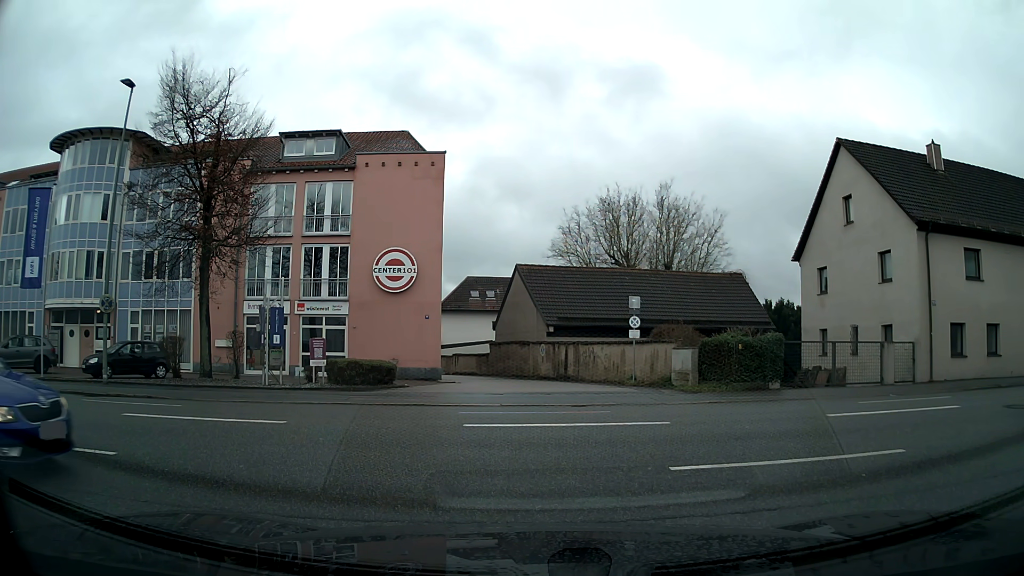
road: service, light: Day
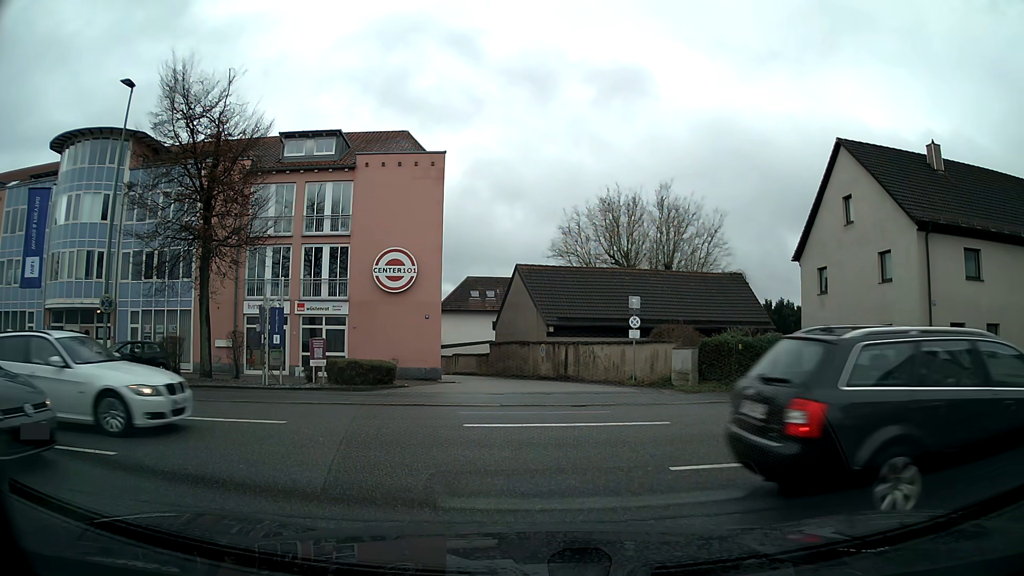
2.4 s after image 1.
(0.0, 0.0) m; 0°
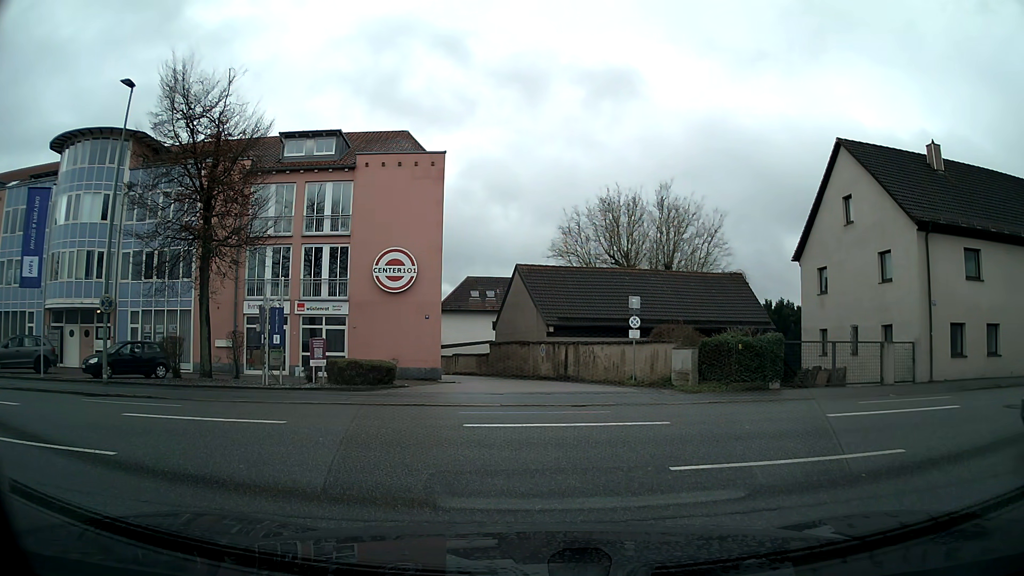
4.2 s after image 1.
(0.0, 0.0) m; 0°
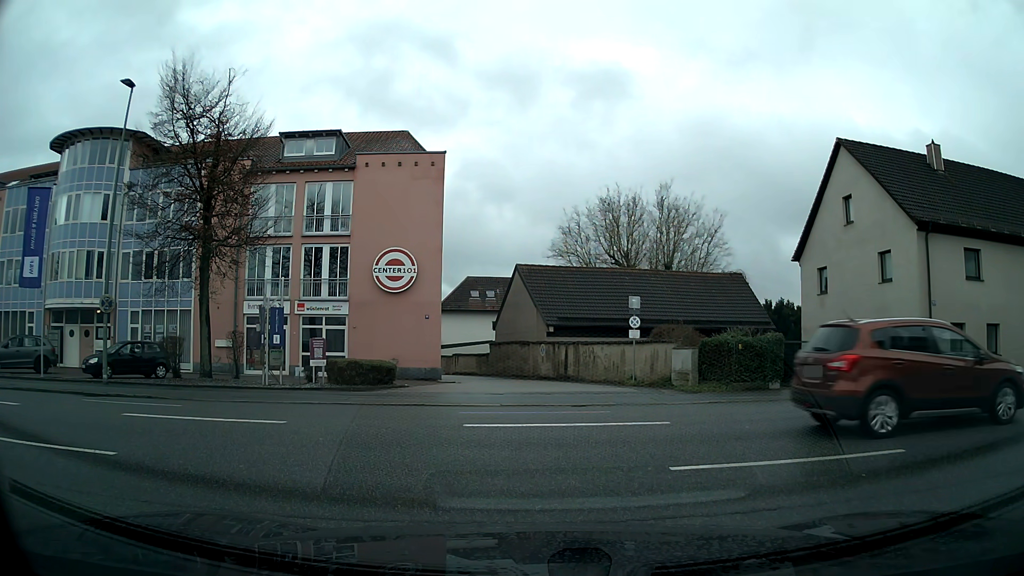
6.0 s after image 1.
(0.0, 0.0) m; 0°
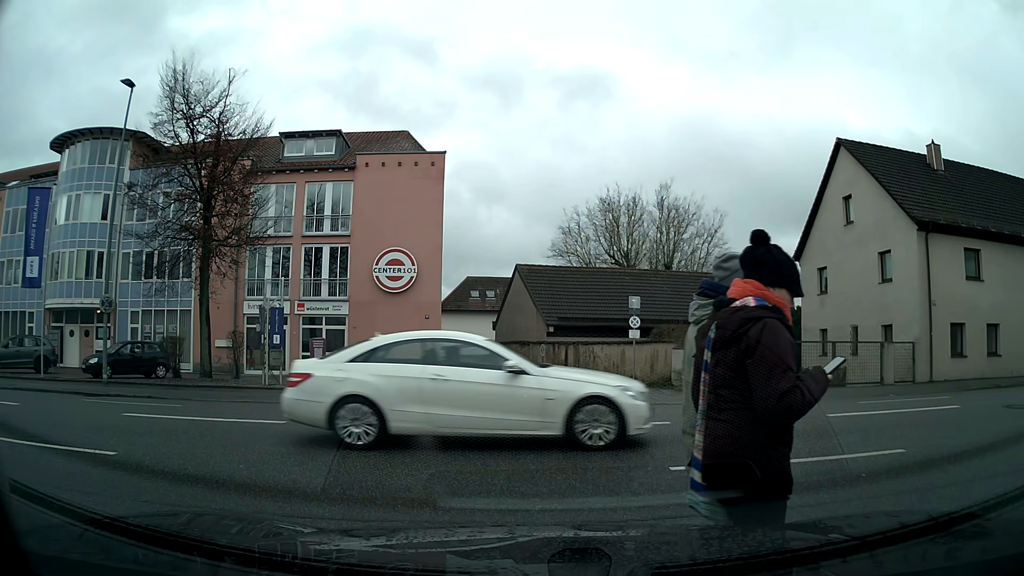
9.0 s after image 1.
(0.0, 0.0) m; 0°
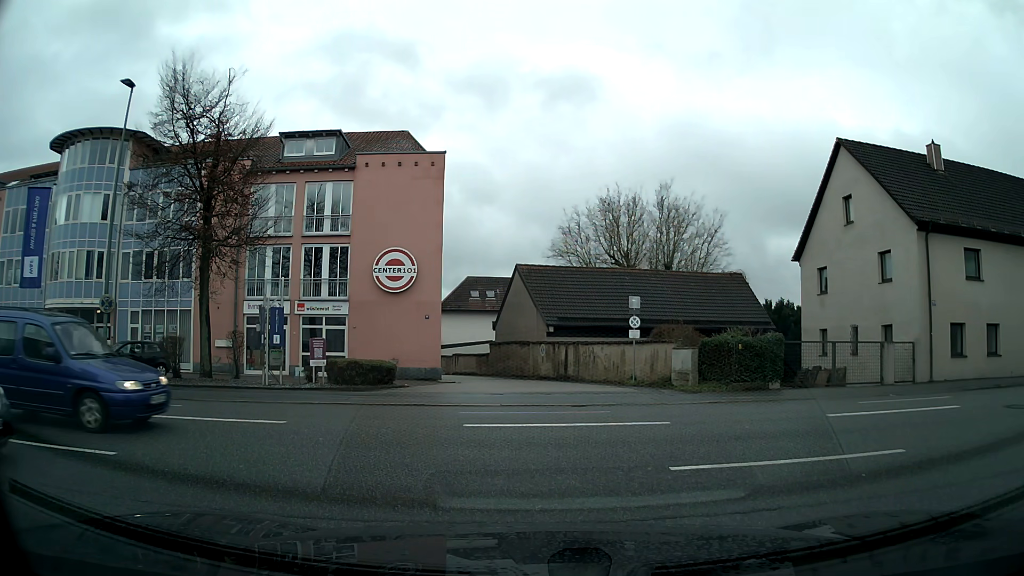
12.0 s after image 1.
(0.0, 0.0) m; 0°
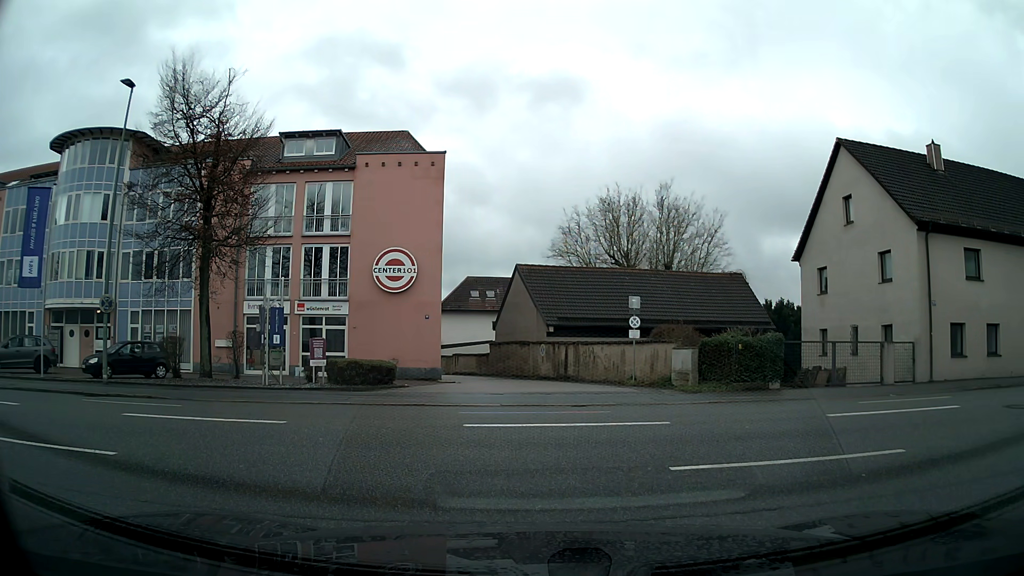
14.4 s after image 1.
(0.0, 0.0) m; 0°
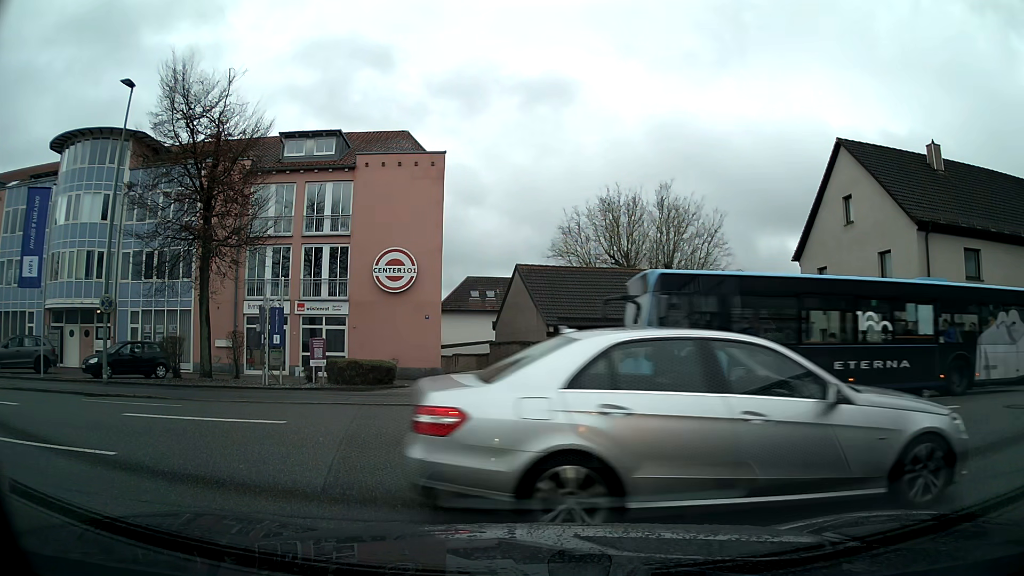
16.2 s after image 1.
(0.0, 0.0) m; 0°
